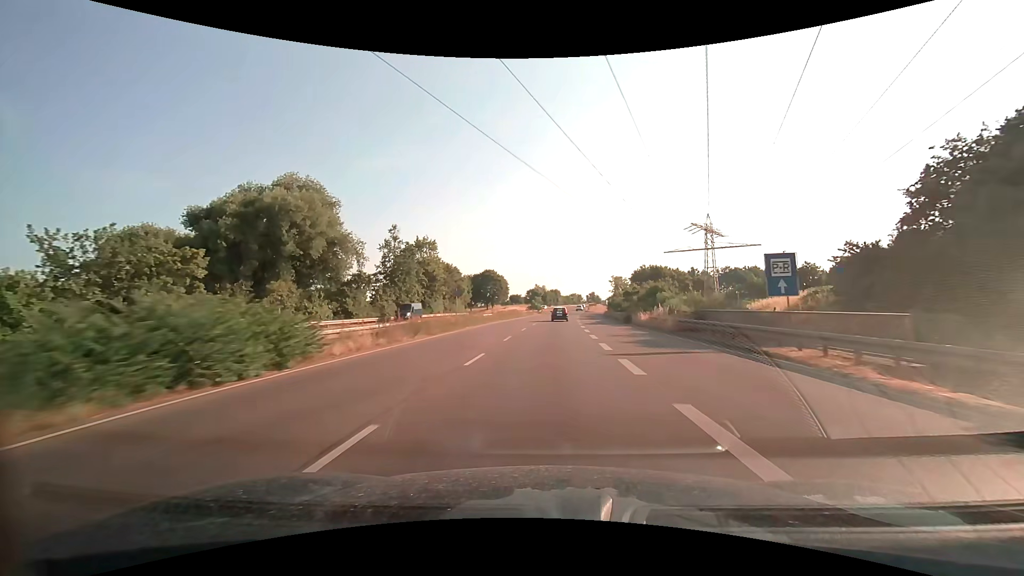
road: trunk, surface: asphalt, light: Day
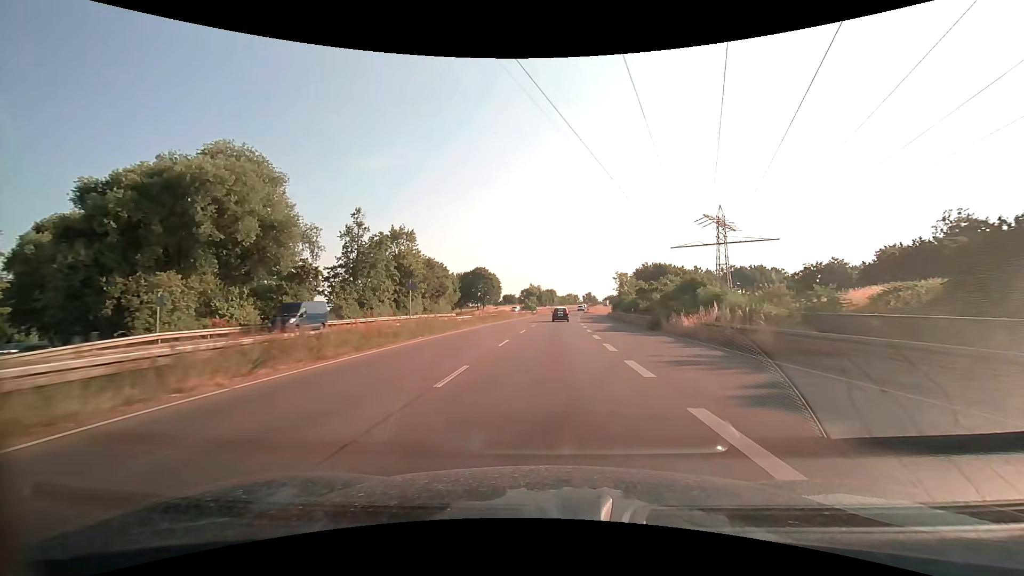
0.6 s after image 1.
(+0.1, +12.2) m; 0°
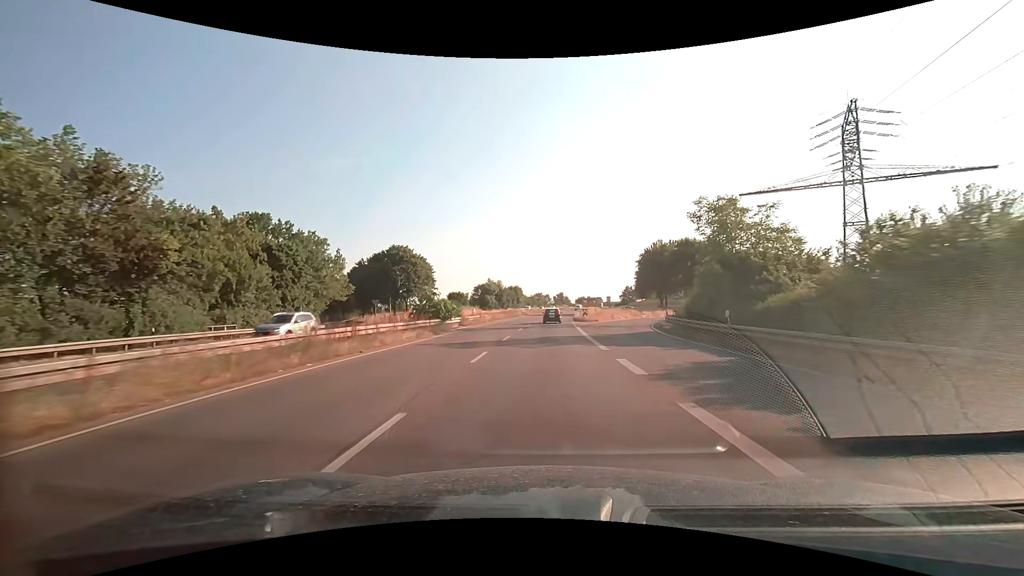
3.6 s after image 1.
(+2.1, +60.2) m; +4°
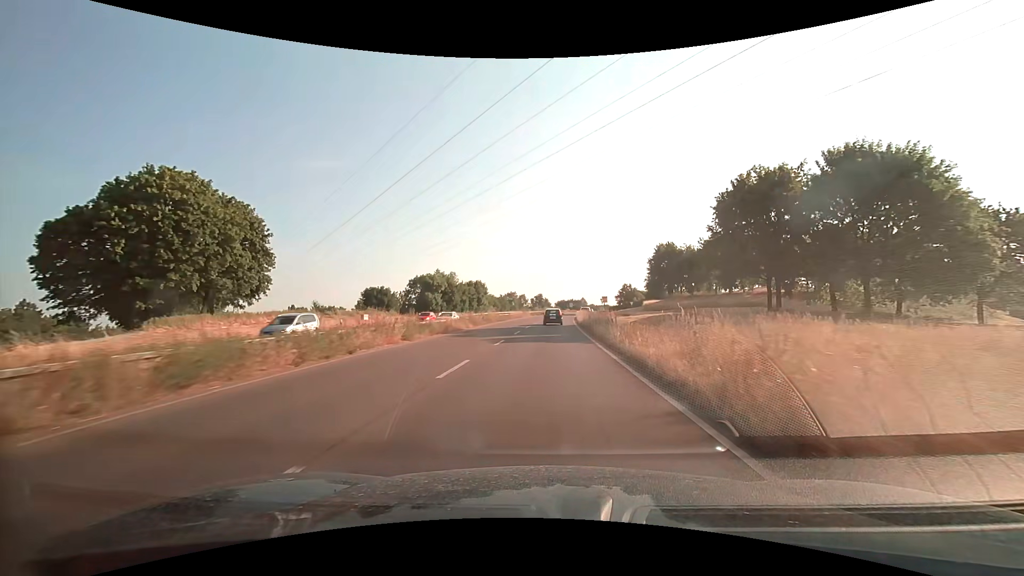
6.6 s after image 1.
(+1.4, +57.2) m; +3°
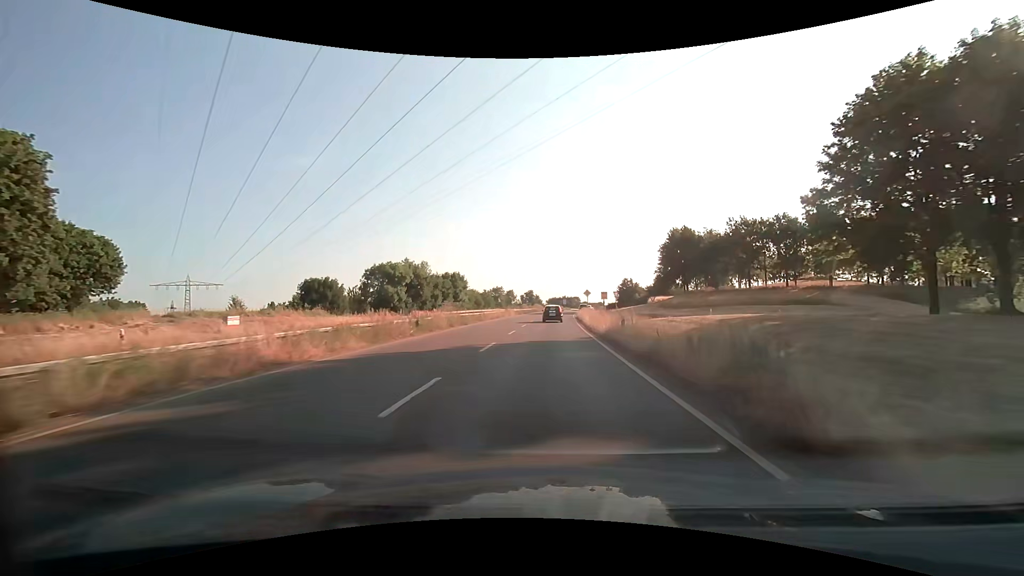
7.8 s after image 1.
(+0.2, +21.7) m; +1°
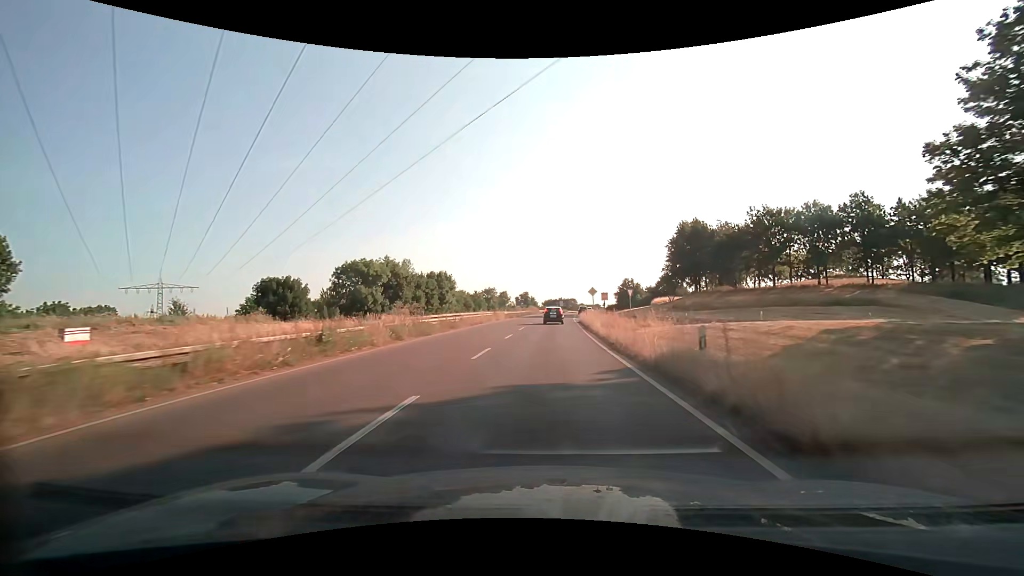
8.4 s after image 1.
(+0.1, +10.6) m; +1°
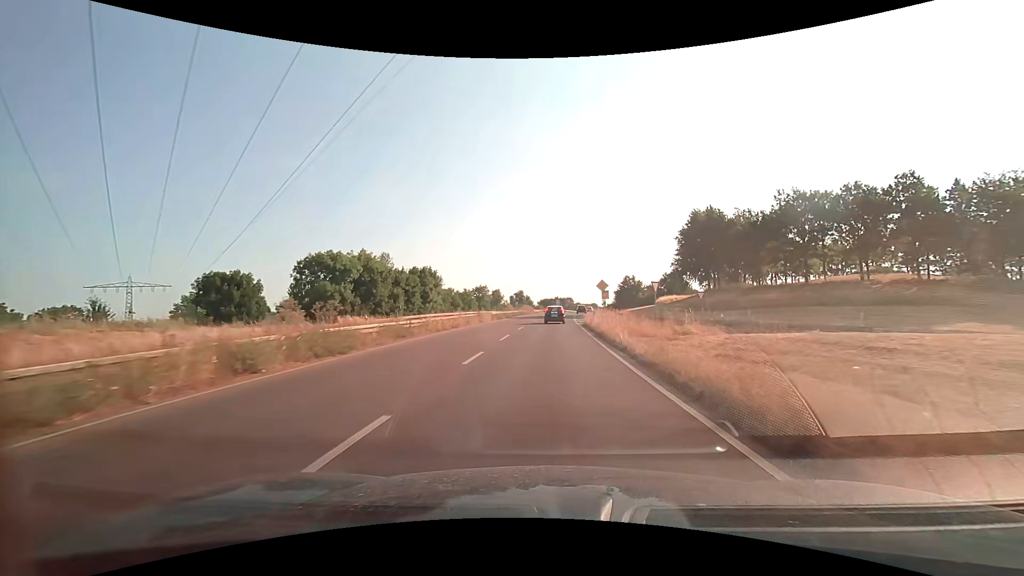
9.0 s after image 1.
(+0.1, +10.4) m; +1°
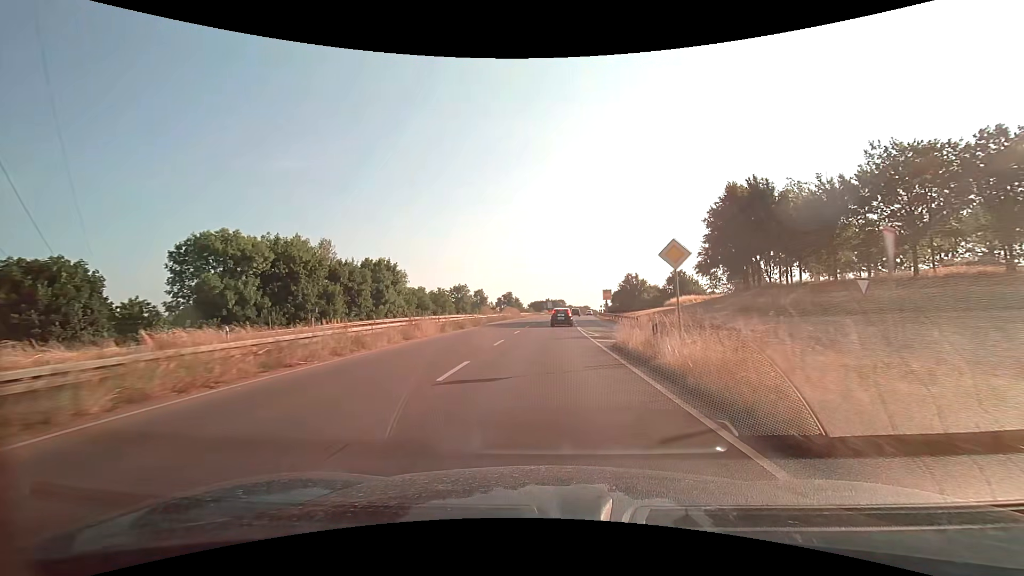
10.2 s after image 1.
(+0.2, +20.2) m; +1°
(0, +10) (0, +20) (0, +30) (+1, +40) (+2, +50) (+3, +60) (+4, +70) (+5, +80) (+6, +90) (+7, +100) m
